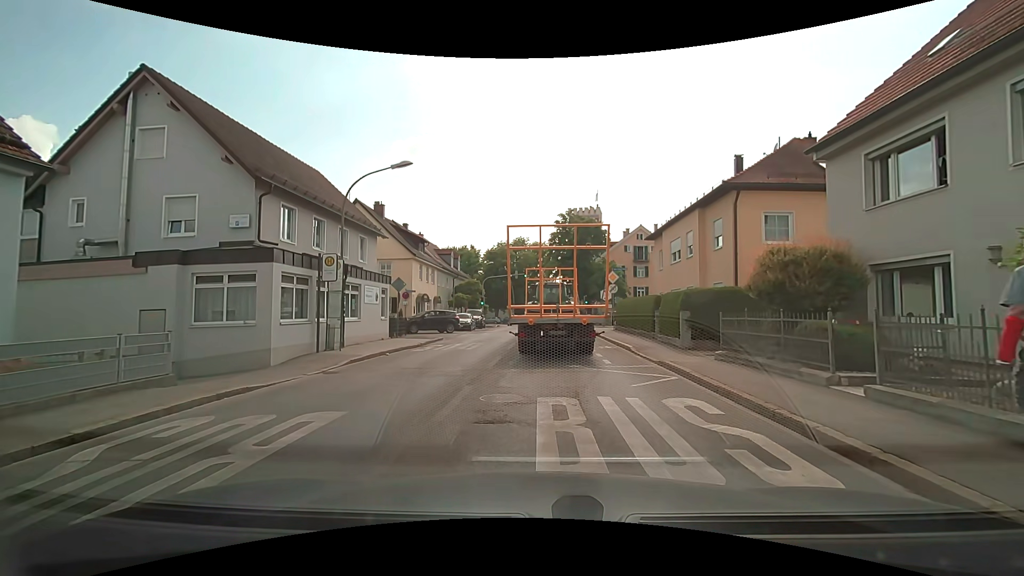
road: secondary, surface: asphalt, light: Day
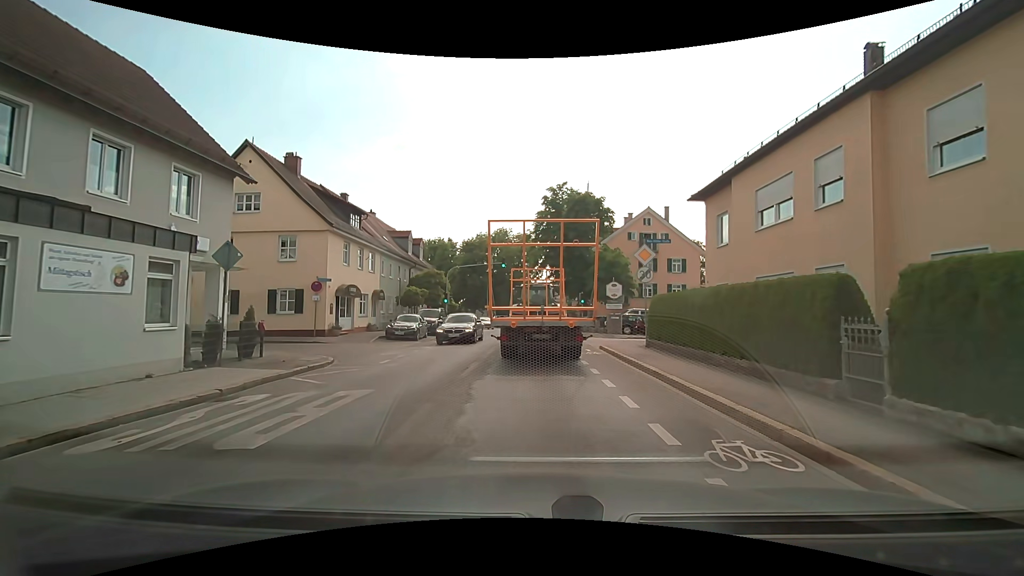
(+0.1, +13.8) m; 0°
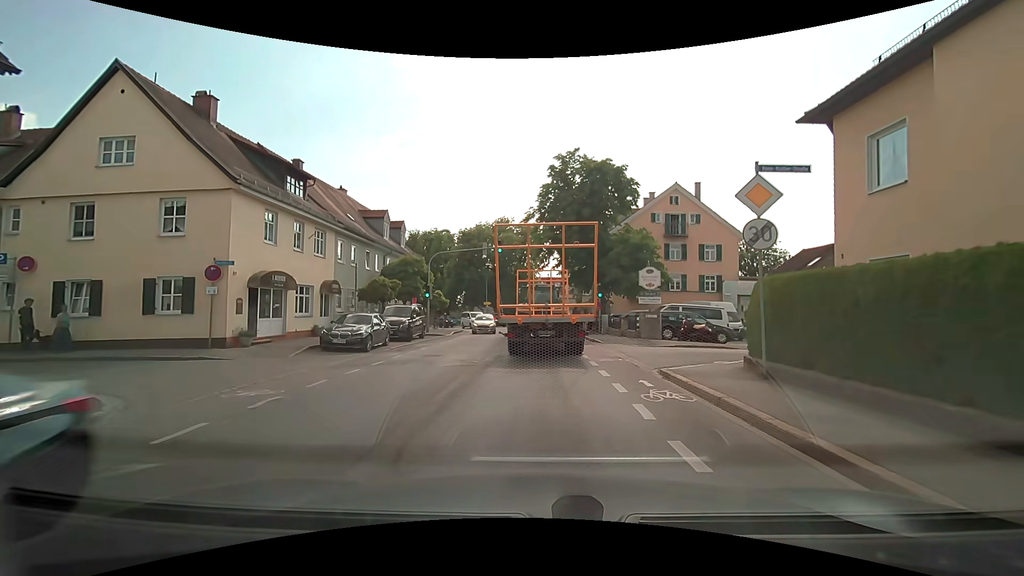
(+0.1, +9.1) m; +1°
